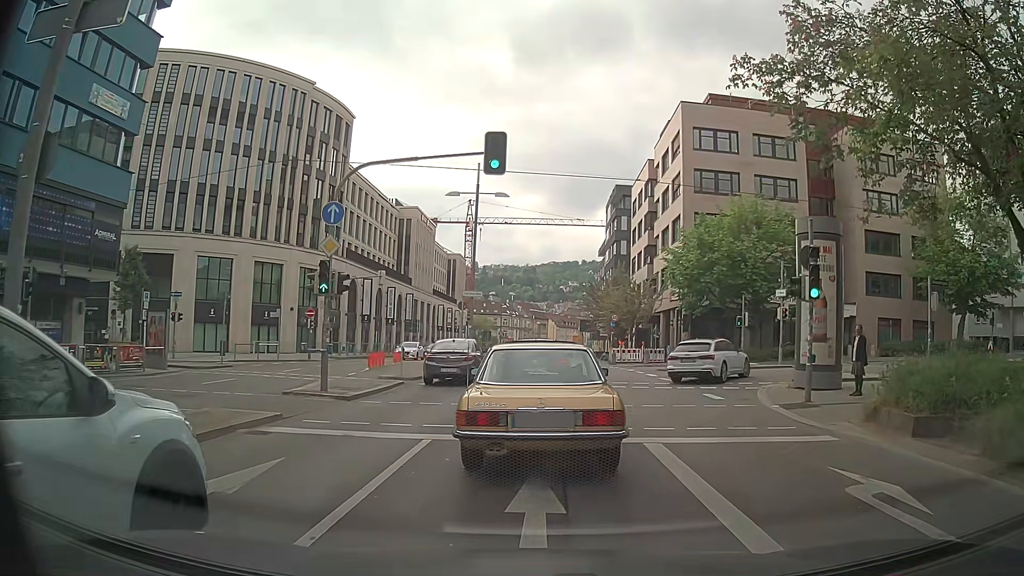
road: primary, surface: asphalt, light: Day
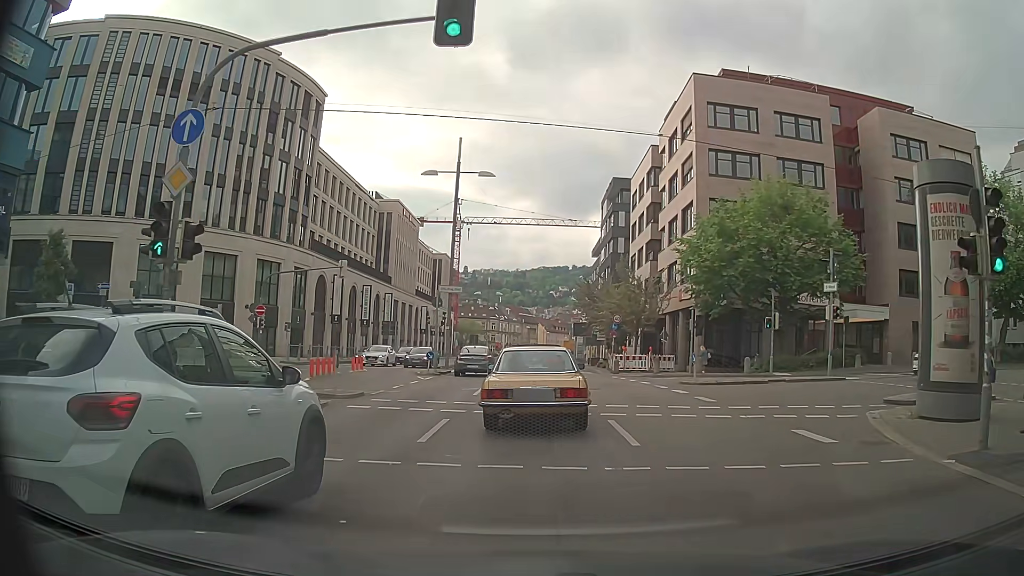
(-0.1, +7.6) m; 0°
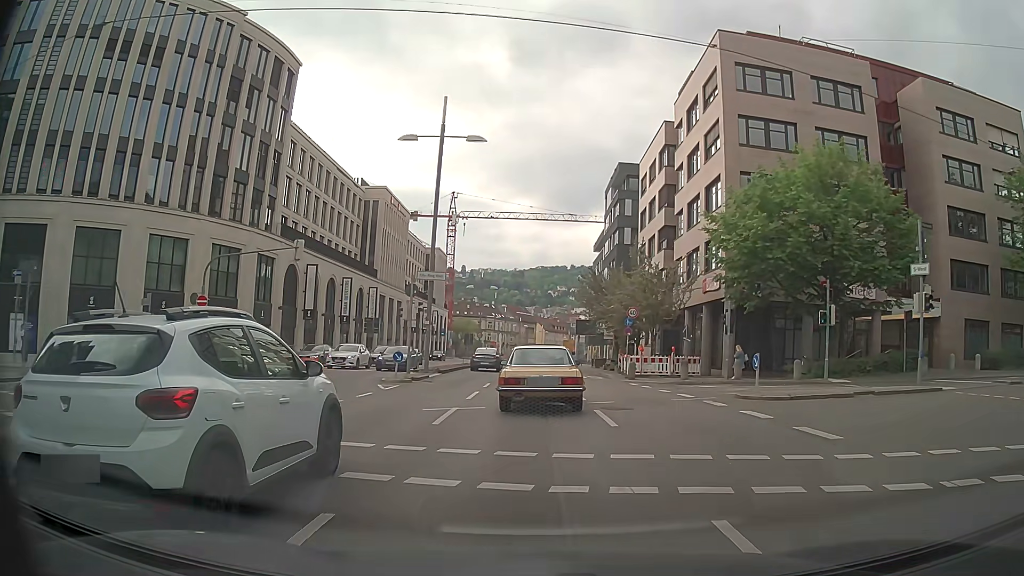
(0.0, +7.6) m; 0°
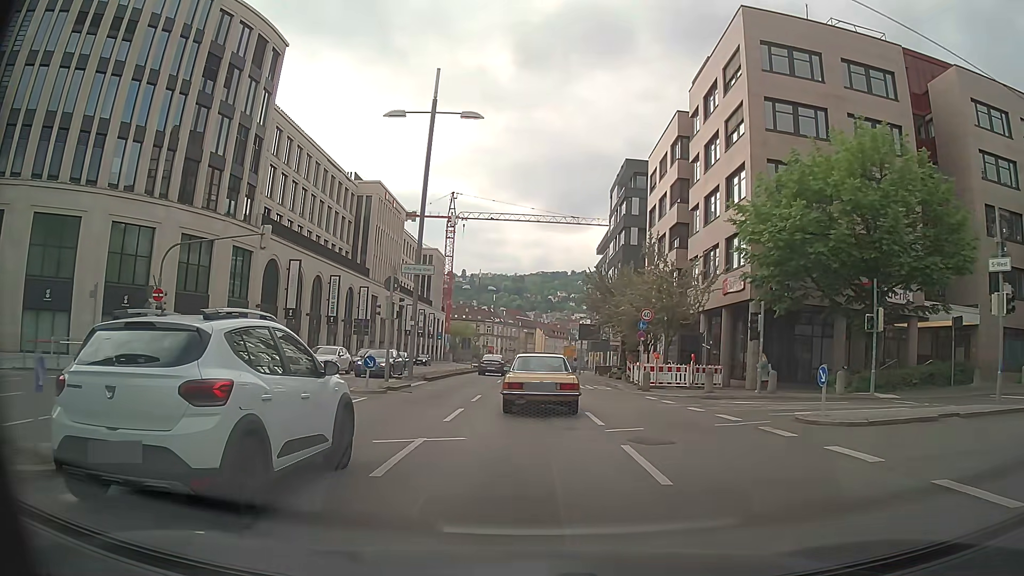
(+0.1, +4.5) m; 0°
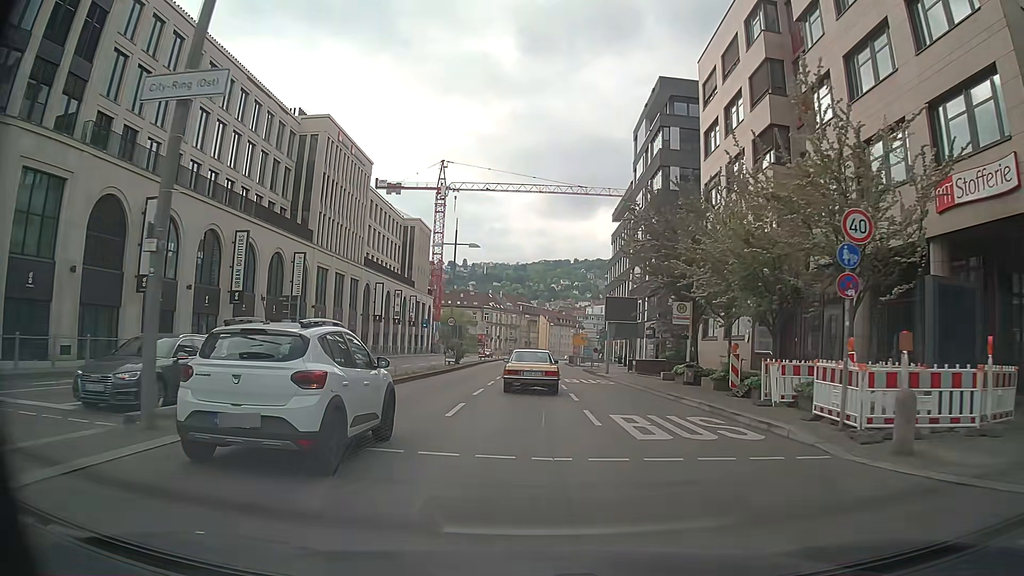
(+0.3, +21.6) m; 0°
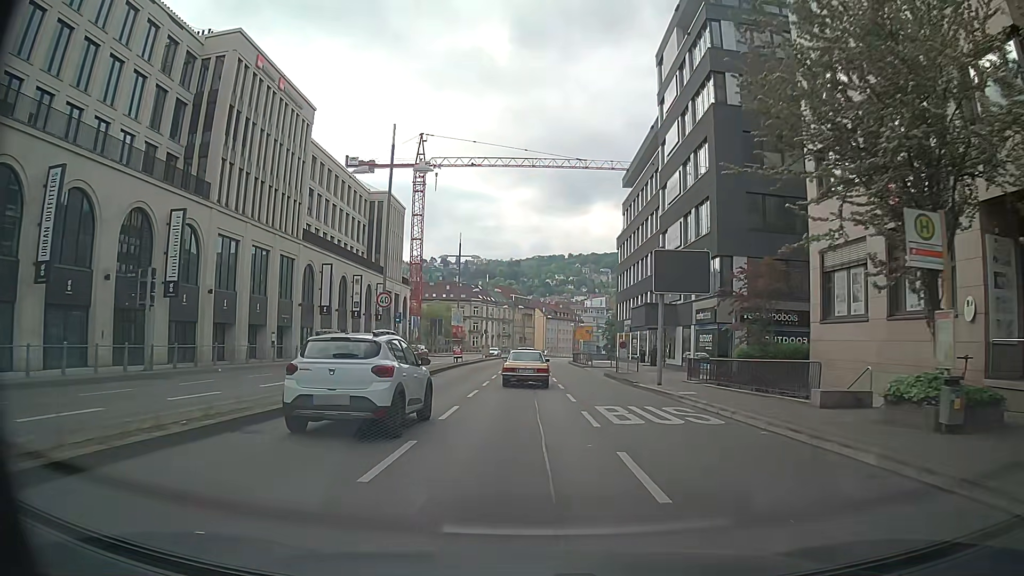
(-0.1, +18.7) m; +1°
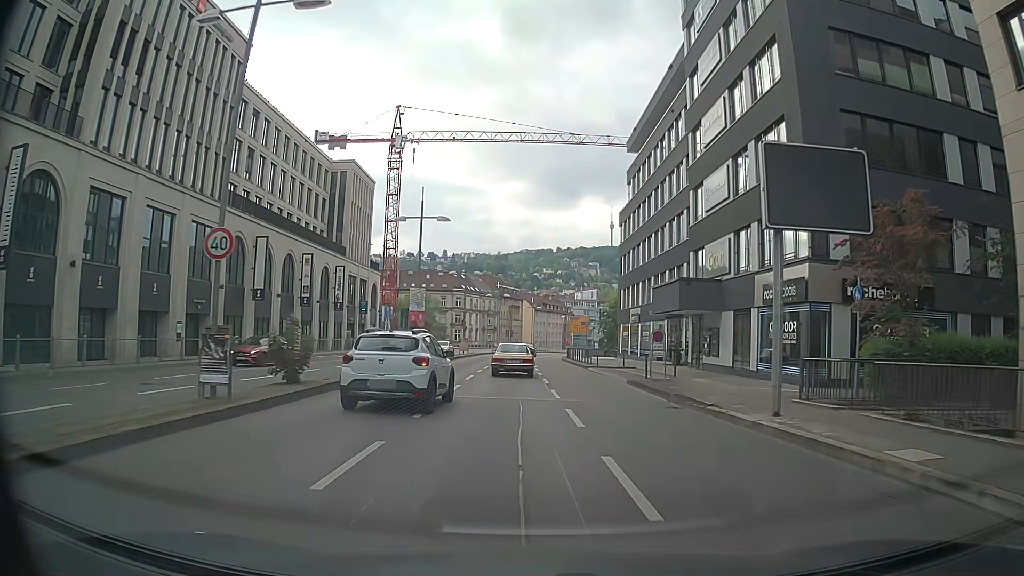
(-0.1, +12.9) m; -1°
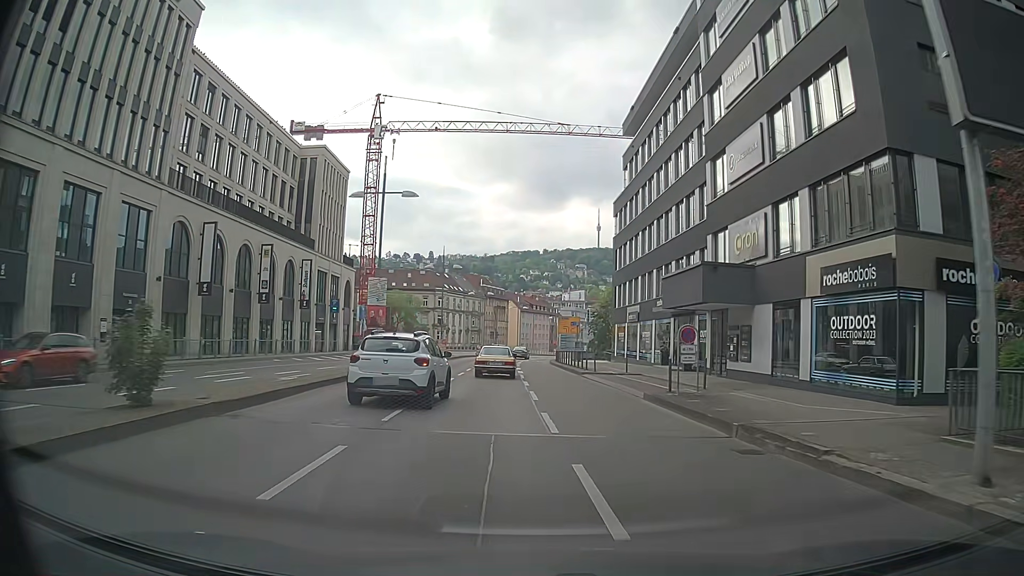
(+0.1, +6.5) m; +1°
